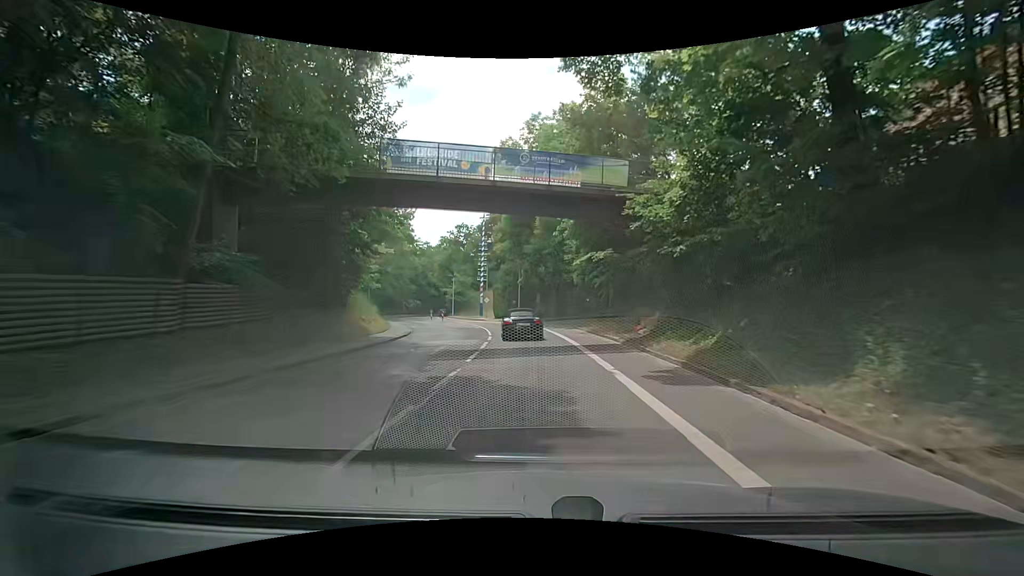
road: secondary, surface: asphalt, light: Day
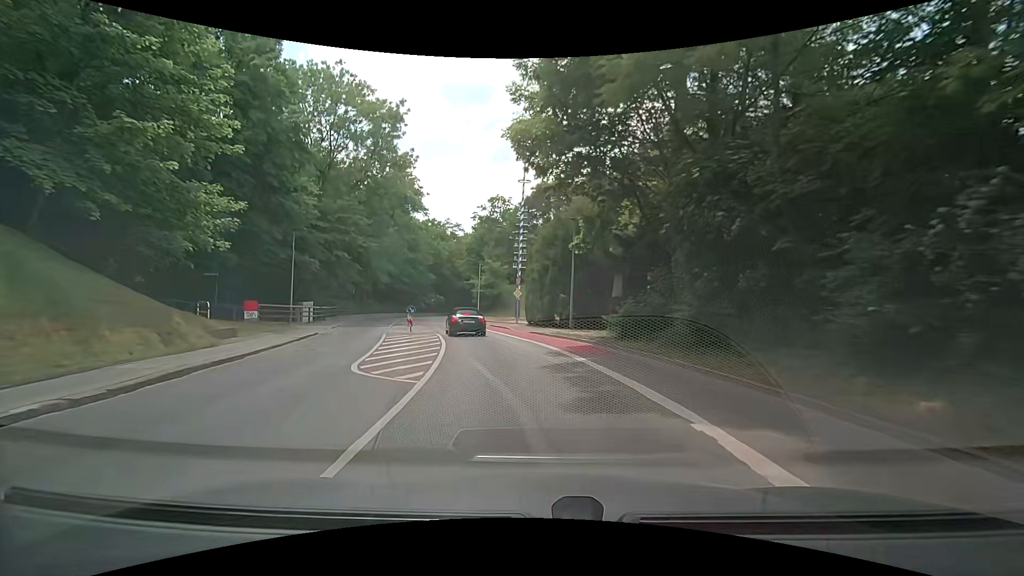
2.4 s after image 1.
(-1.1, +28.6) m; -6°
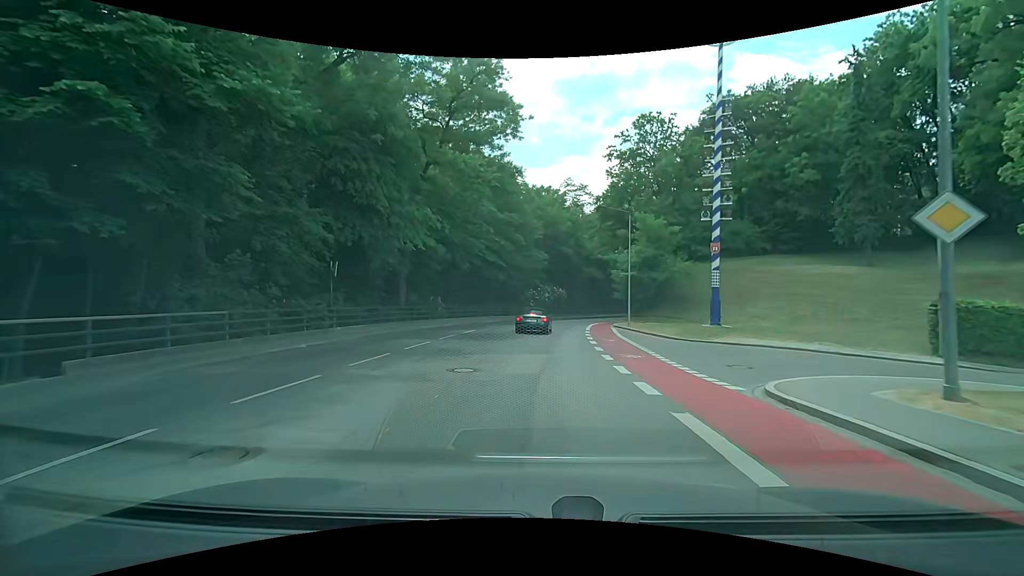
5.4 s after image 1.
(-5.0, +34.9) m; -14°
(0, +10) (0, +20) (0, +30) (+2, +40) (+4, +50) (+7, +59) (+11, +68) (+15, +77) (+20, +86) (+24, +95) m
